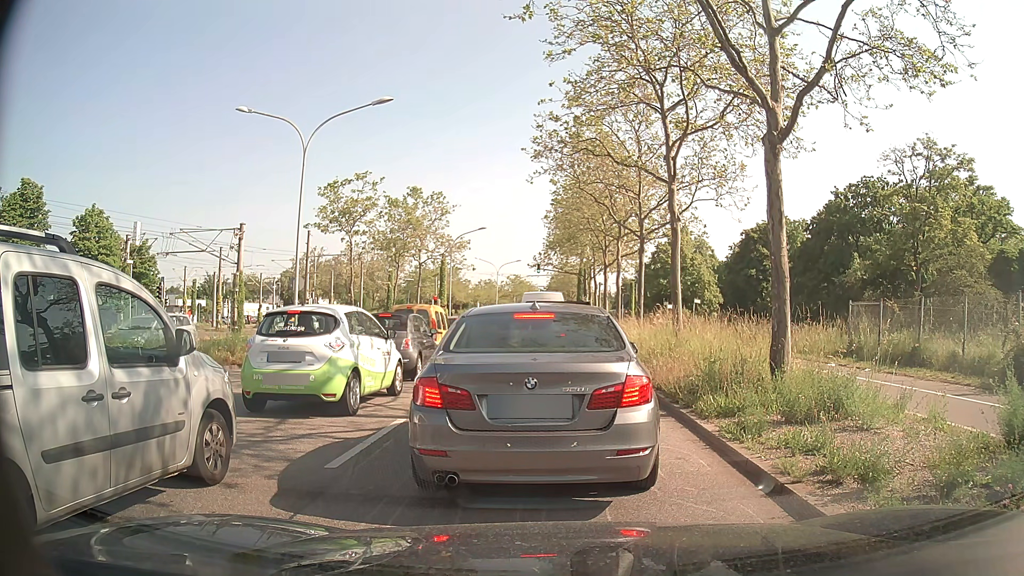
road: primary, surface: asphalt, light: Day
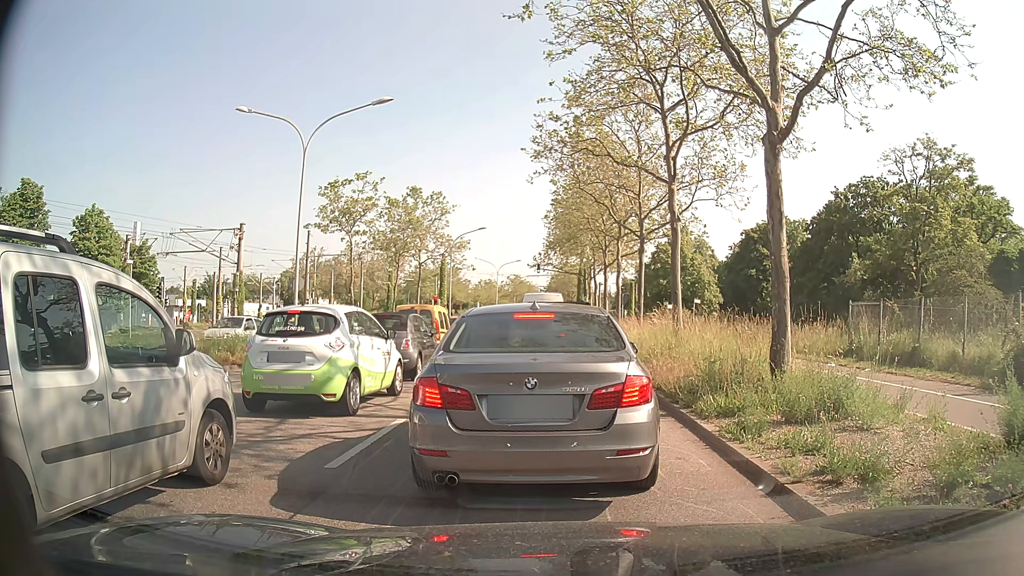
(0.0, 0.0) m; 0°
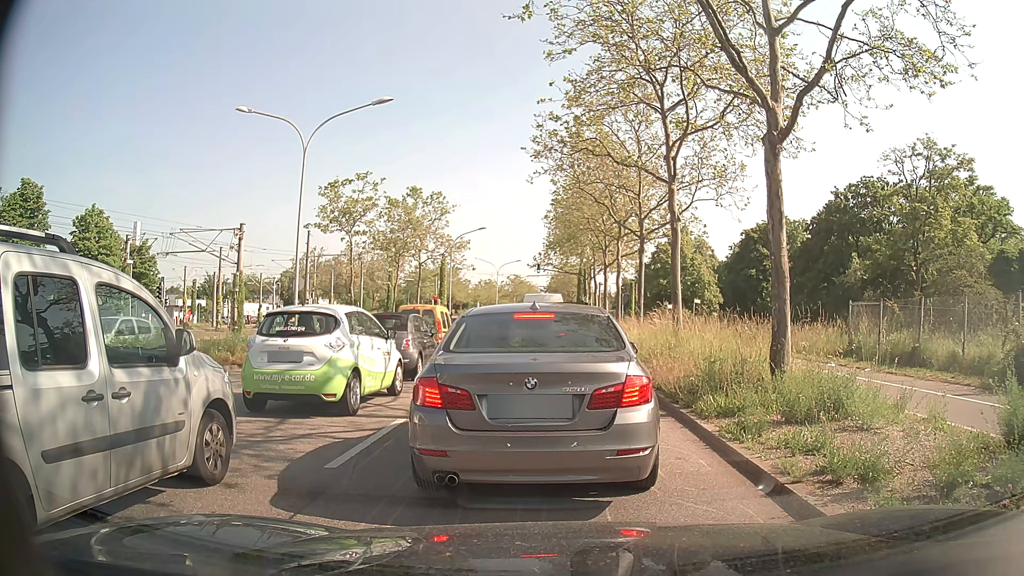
(0.0, 0.0) m; 0°
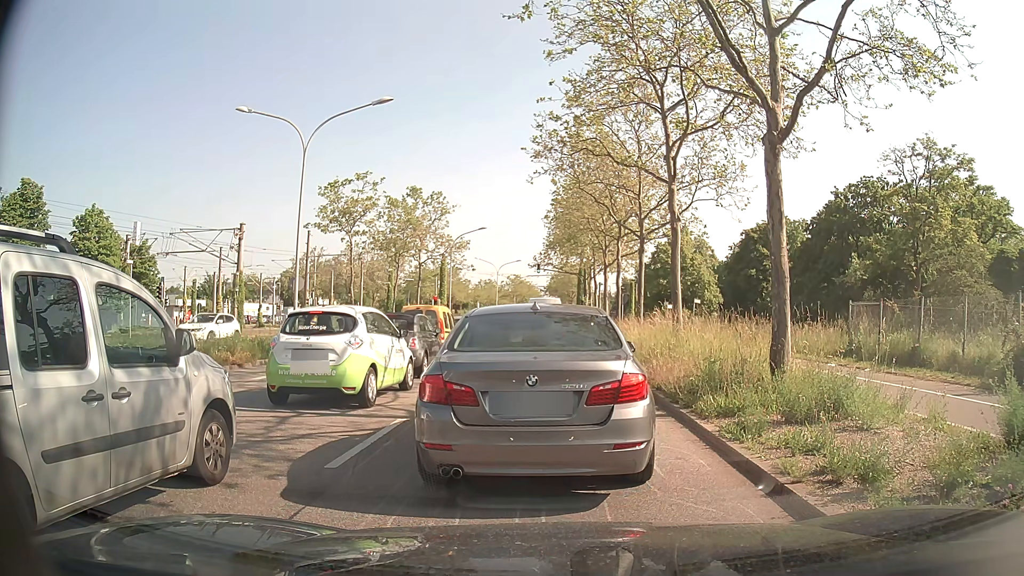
(0.0, 0.0) m; 0°
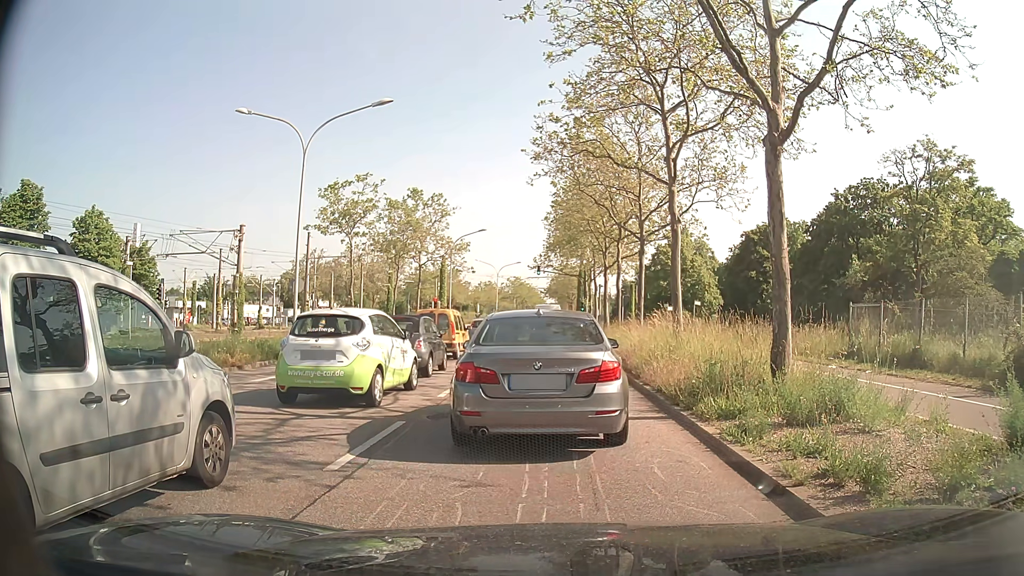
(0.0, 0.0) m; 0°
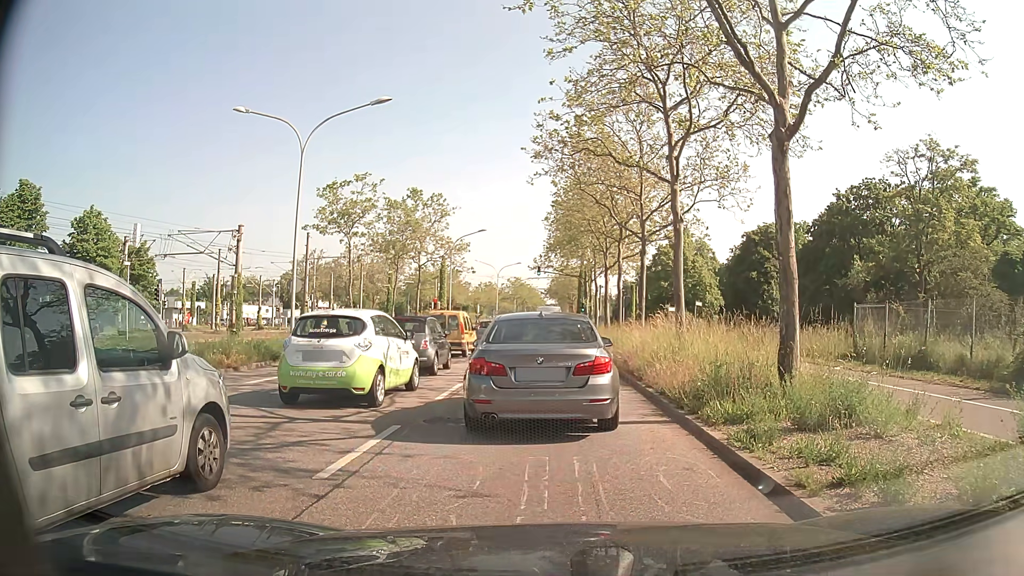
(0.0, +0.3) m; 0°
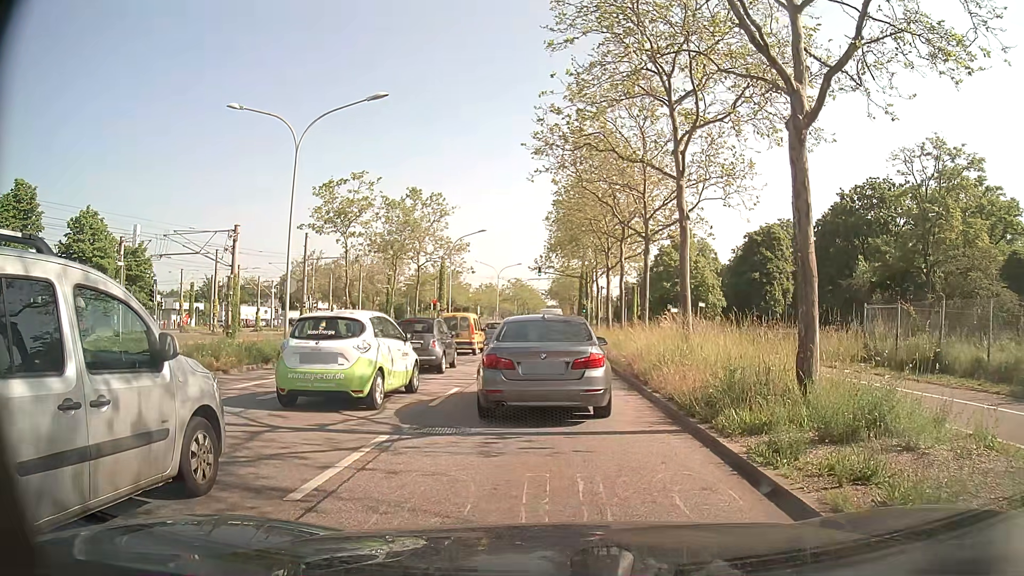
(0.0, +0.8) m; -1°
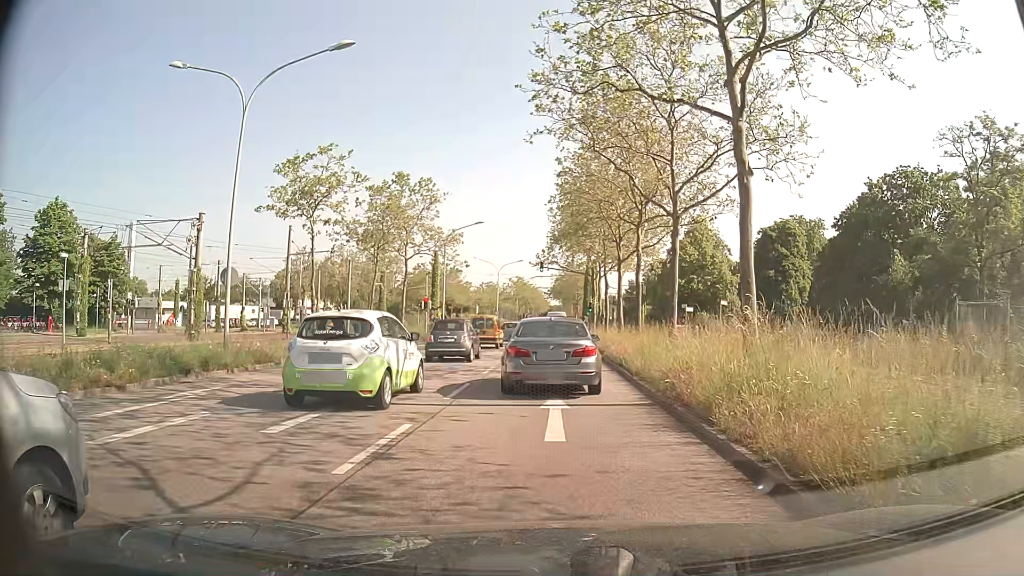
(+0.1, +5.5) m; +1°
(0, +10) (0, +20) (0, +30) (0, +40) (0, +50) (0, +60) (0, +70) (0, +80) (0, +90) (0, +100) m
